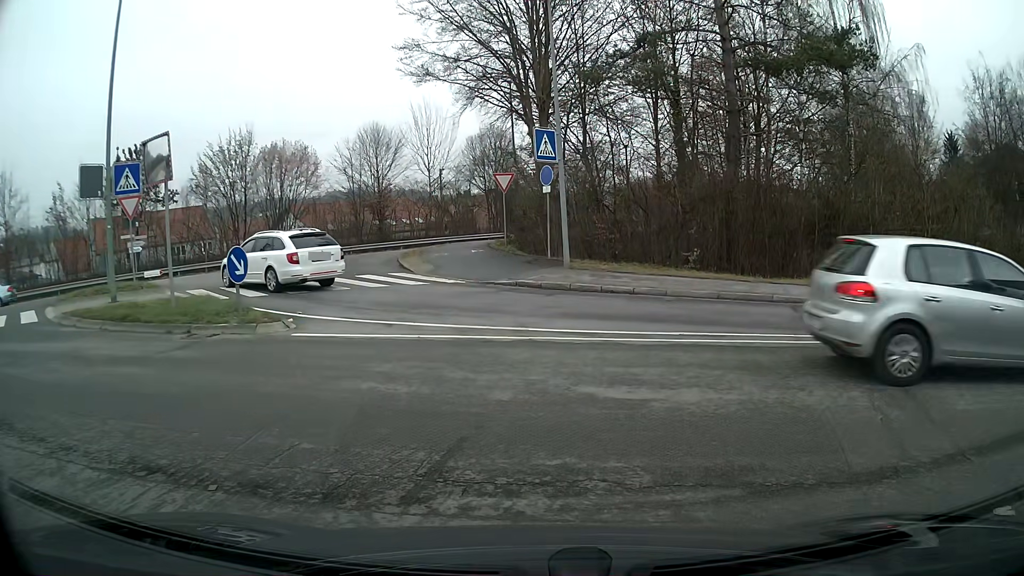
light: Day
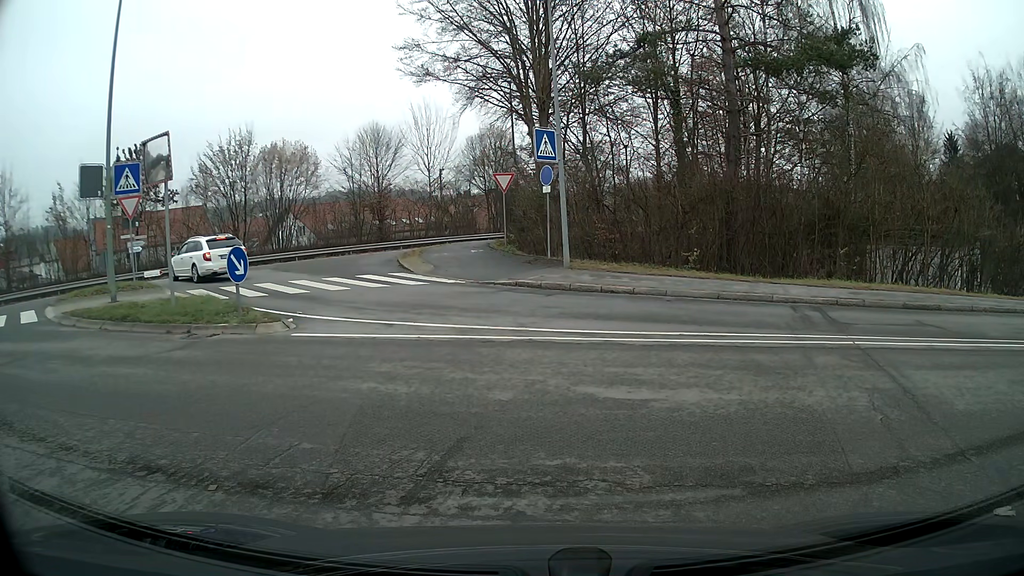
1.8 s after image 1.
(0.0, +0.1) m; 0°
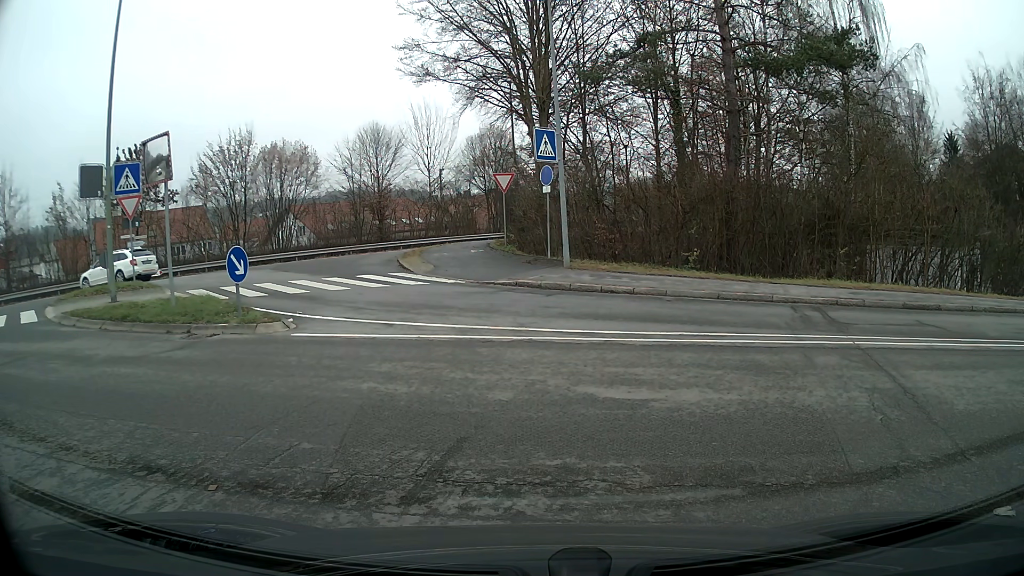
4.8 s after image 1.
(0.0, 0.0) m; 0°
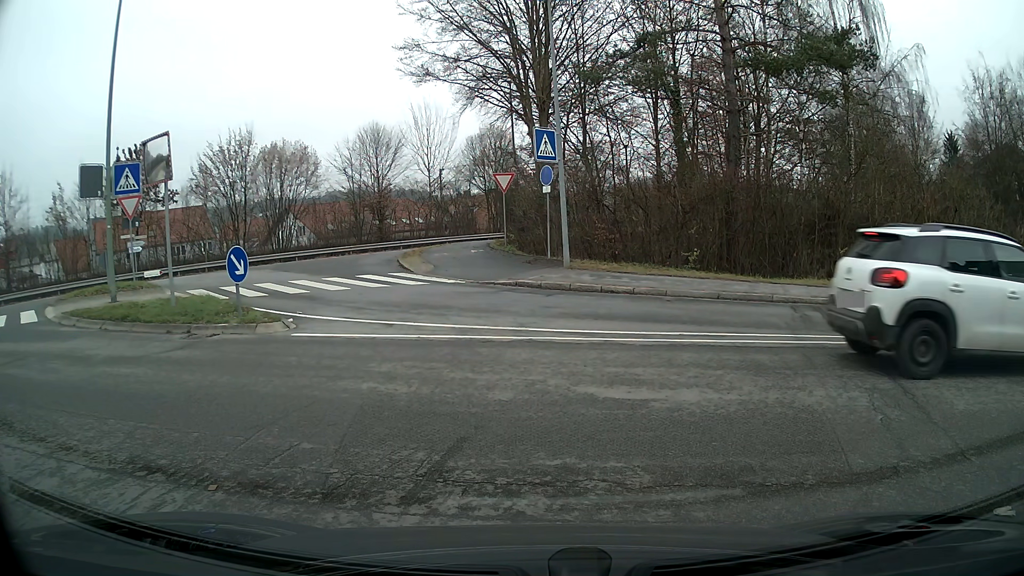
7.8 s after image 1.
(0.0, 0.0) m; 0°
